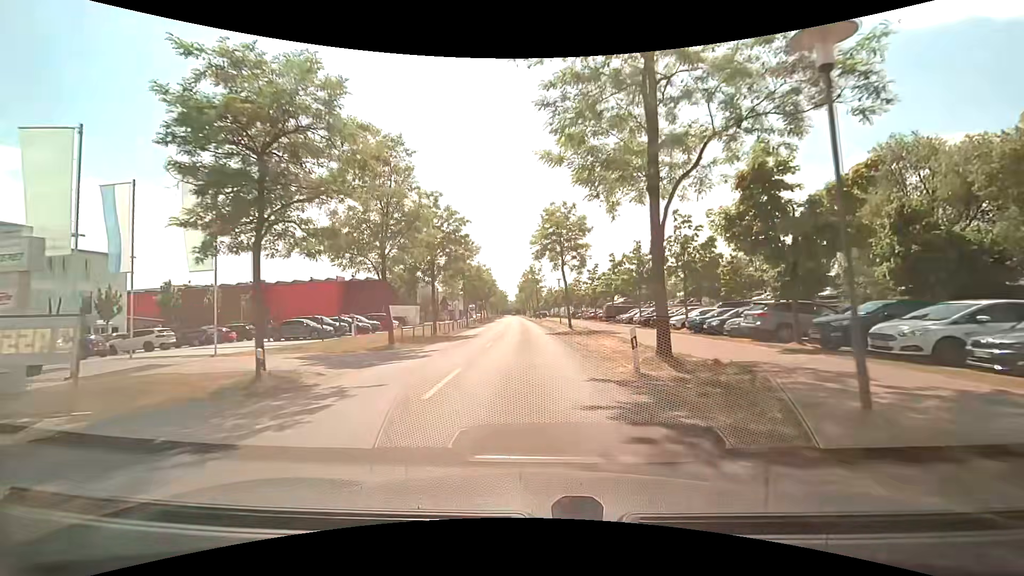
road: tertiary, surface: asphalt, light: Day
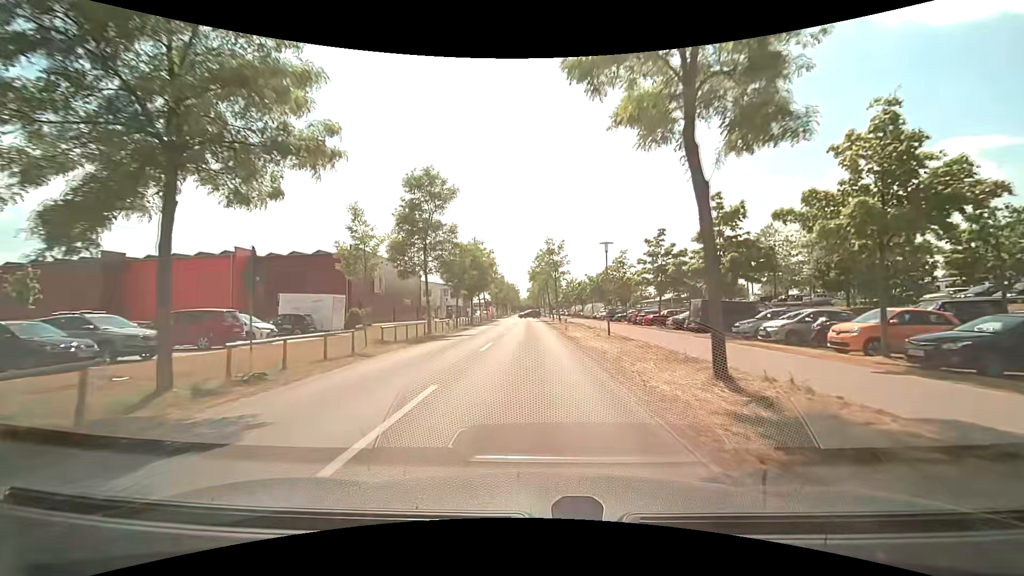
(-0.5, +27.8) m; -2°
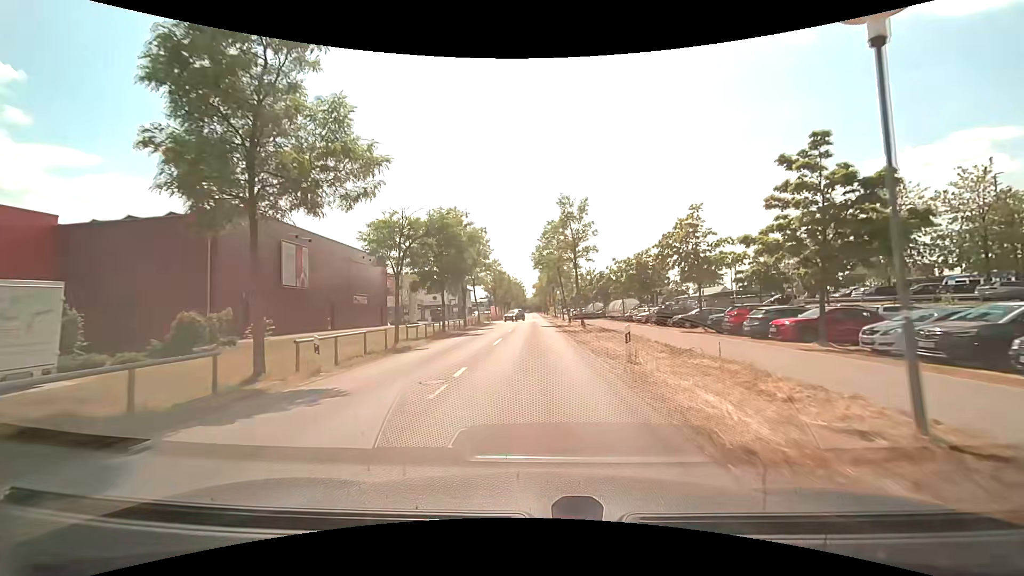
(-0.2, +20.8) m; -1°
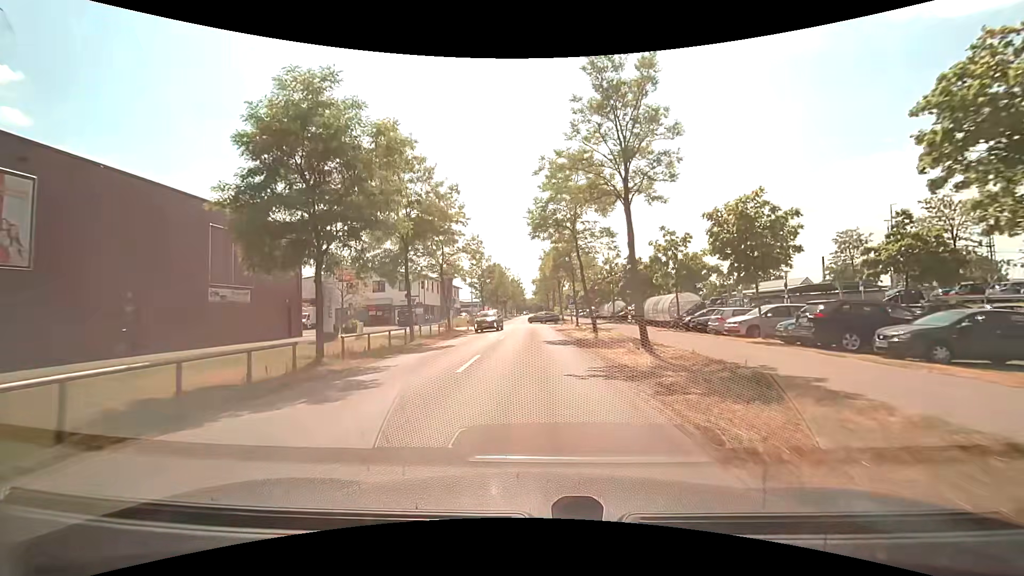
(0.0, +20.5) m; 0°
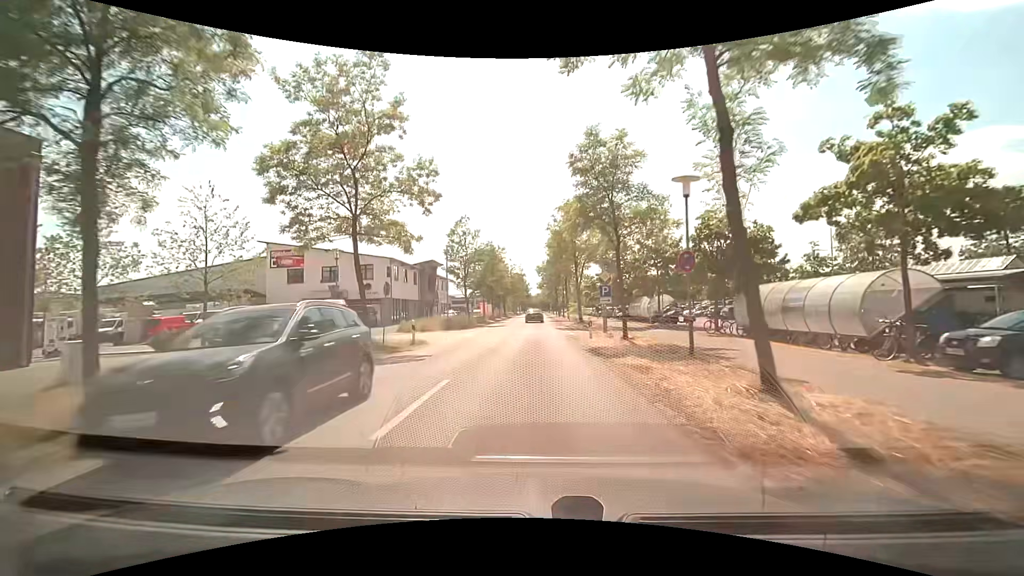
(+0.1, +19.8) m; 0°
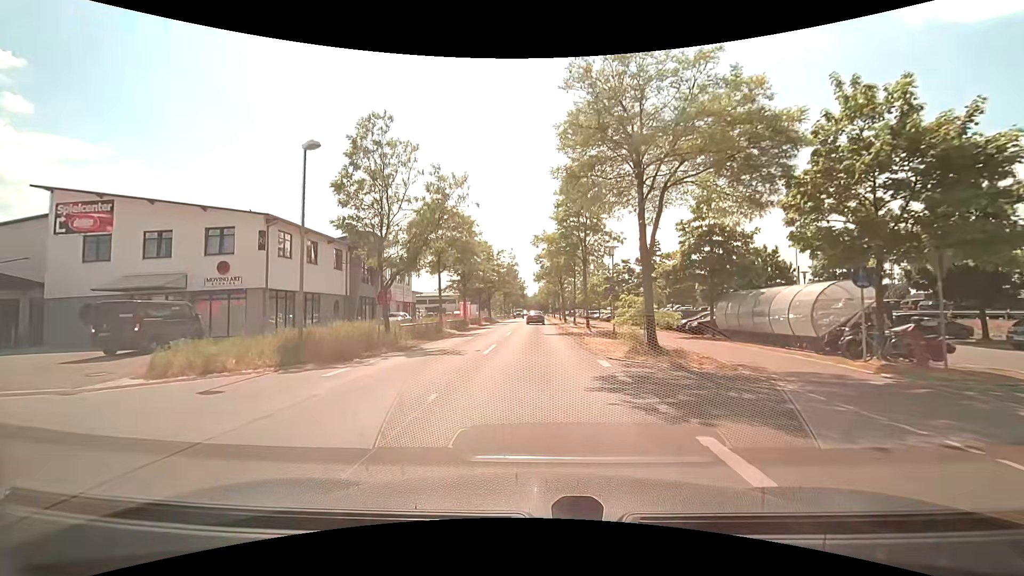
(-0.1, +25.5) m; 0°
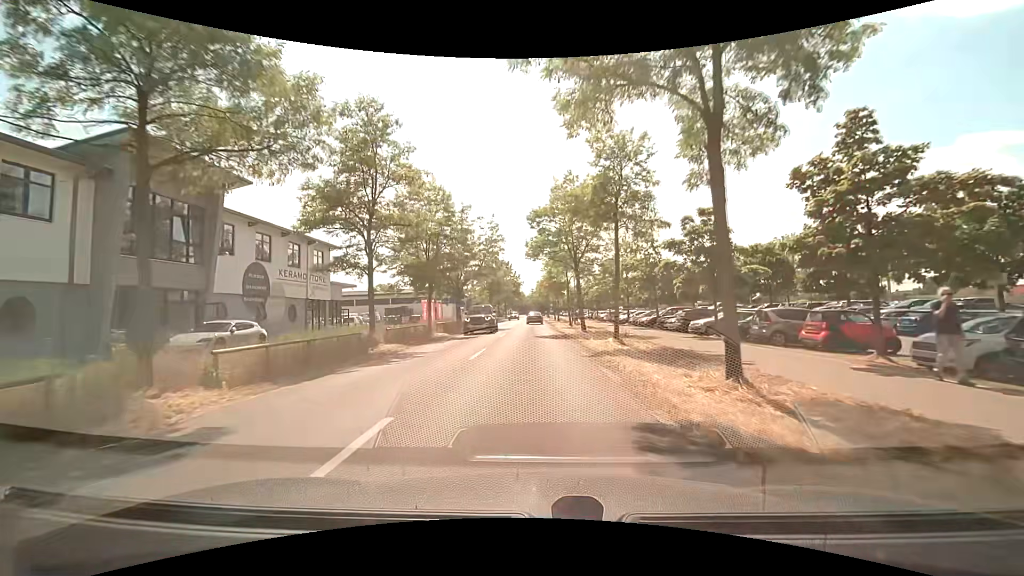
(+0.3, +25.7) m; +1°
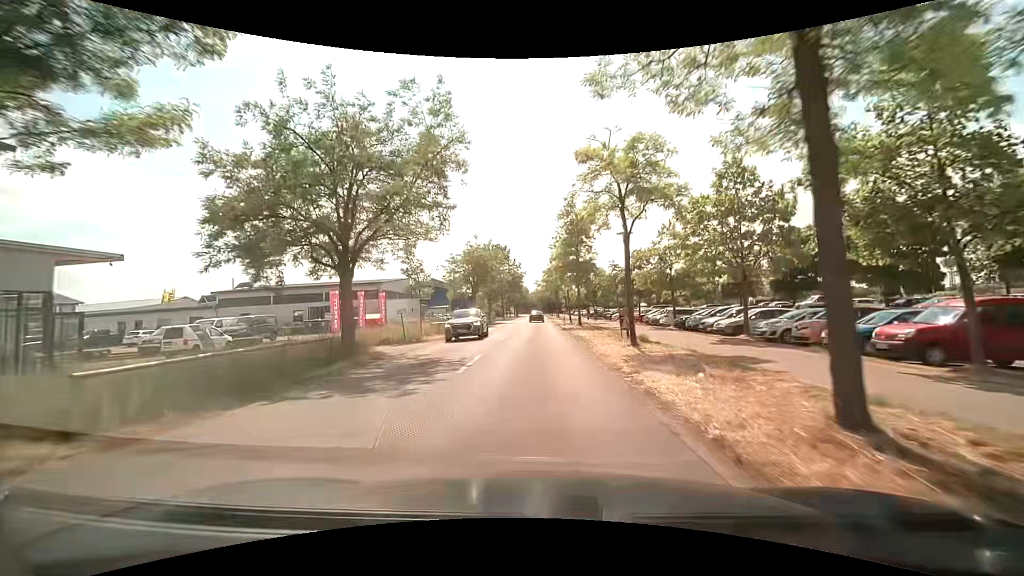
(-0.3, +27.2) m; -1°
